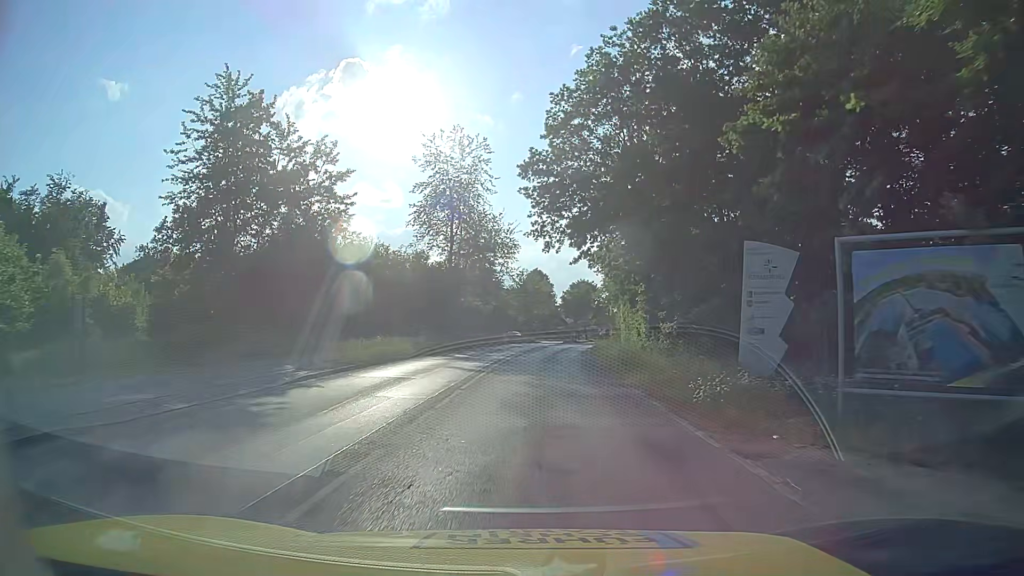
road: tertiary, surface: asphalt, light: Day
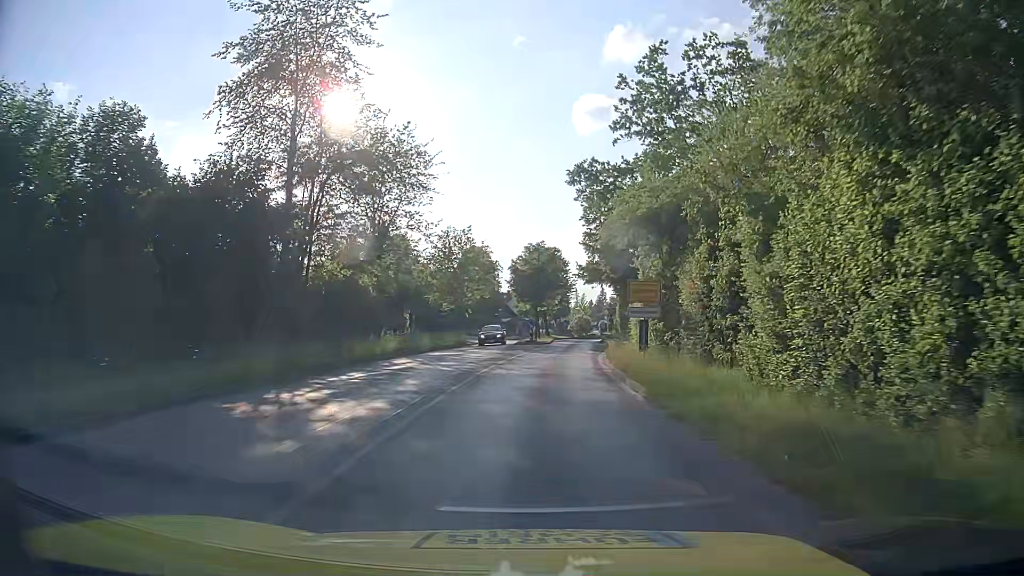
(+1.4, +35.6) m; +4°
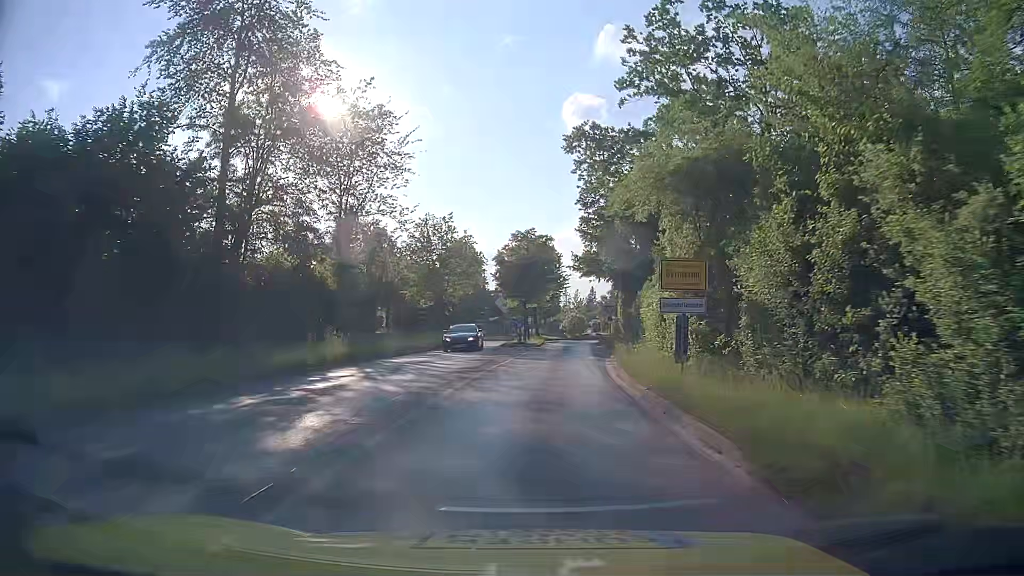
(+0.1, +6.7) m; +1°
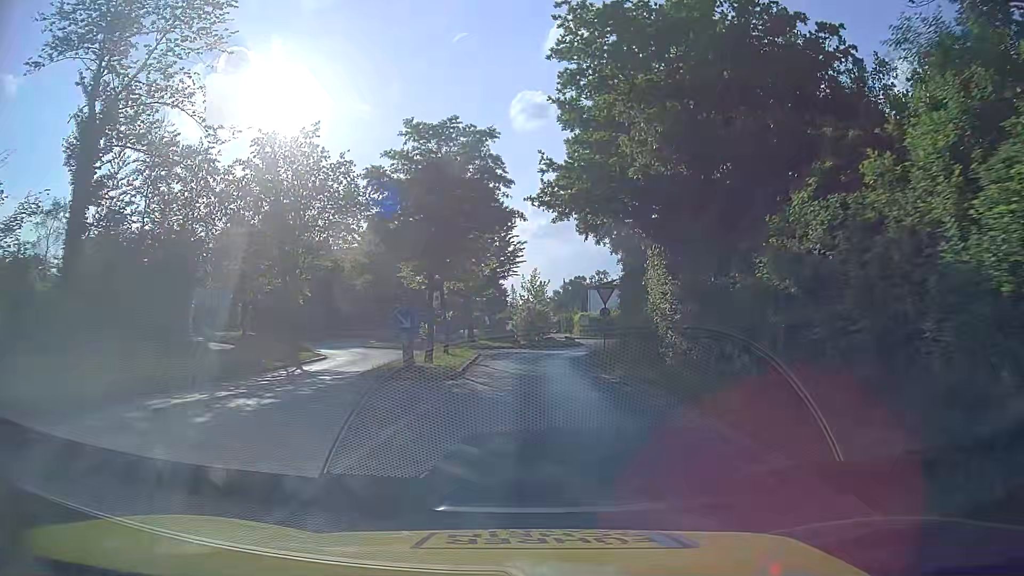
(+1.0, +24.8) m; +5°
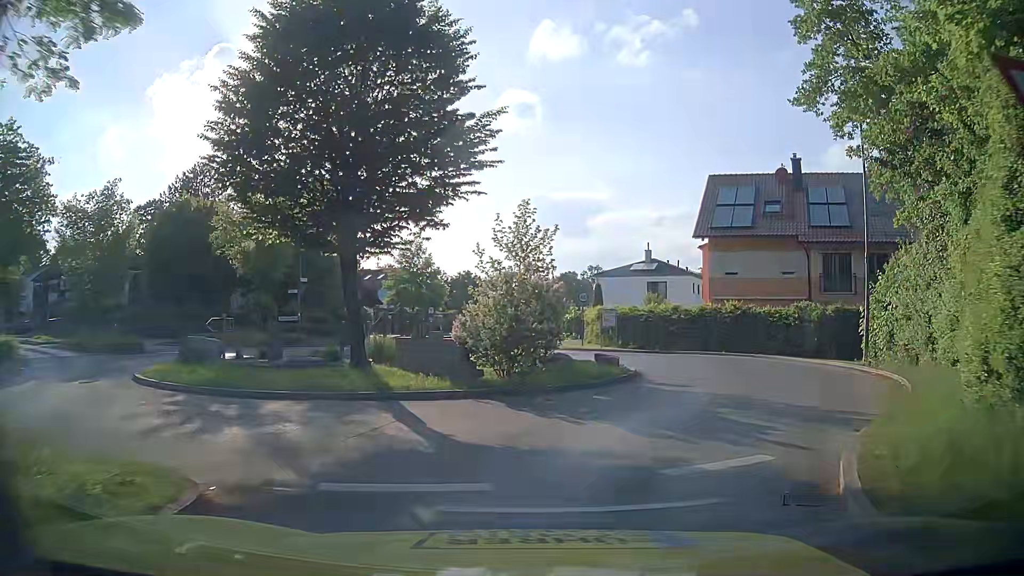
(+0.1, +24.3) m; -1°
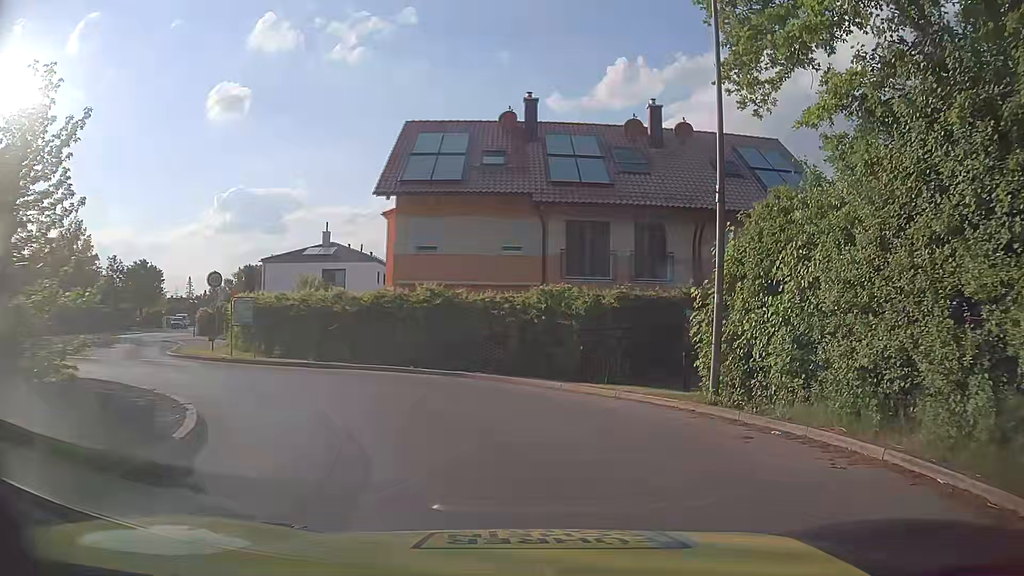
(+2.7, +10.6) m; +28°
(-1, +10) (-9, +16) (-19, +14) (-28, +11) (-38, +9) (-48, +9) (-58, +8) (-68, +7) (-78, +6) (-88, +7) m
